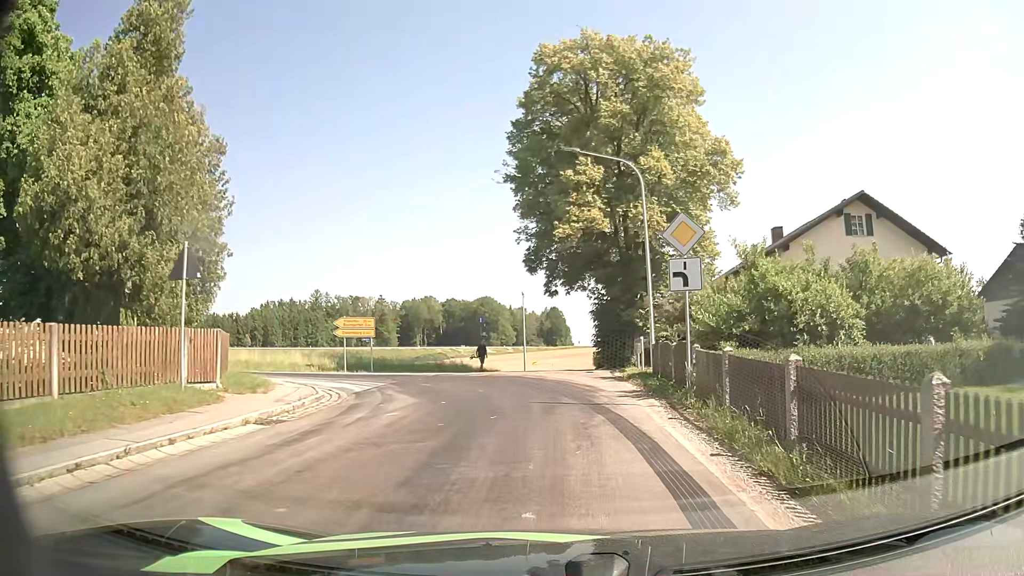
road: tertiary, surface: asphalt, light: Day
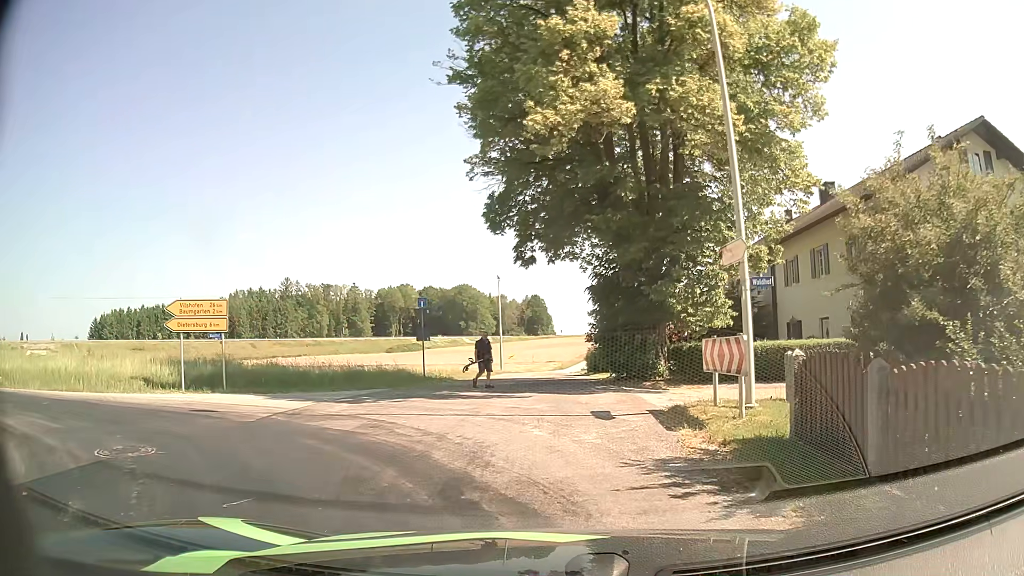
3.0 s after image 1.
(+0.5, +13.5) m; +2°
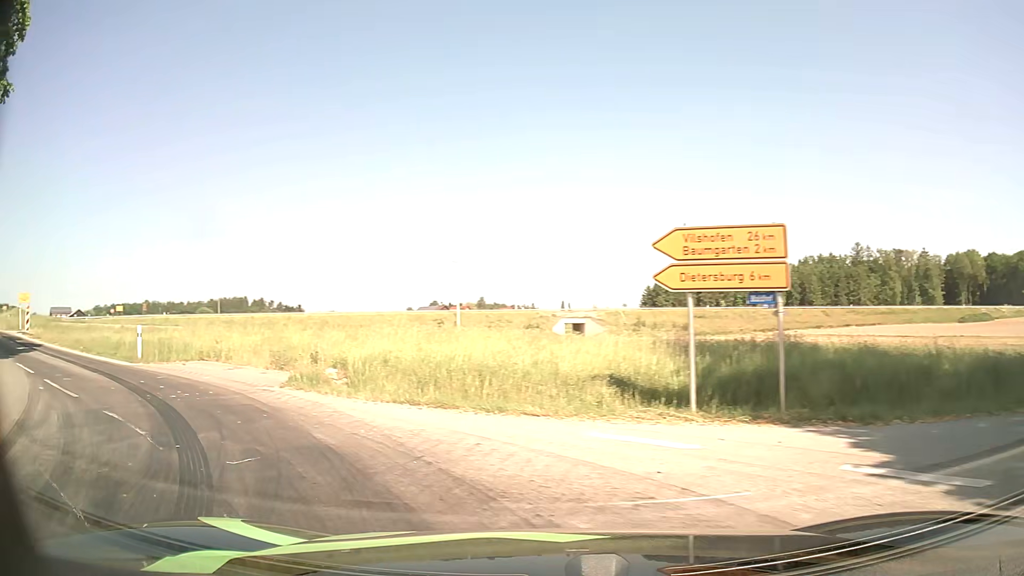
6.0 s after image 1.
(-3.1, +10.0) m; -49°
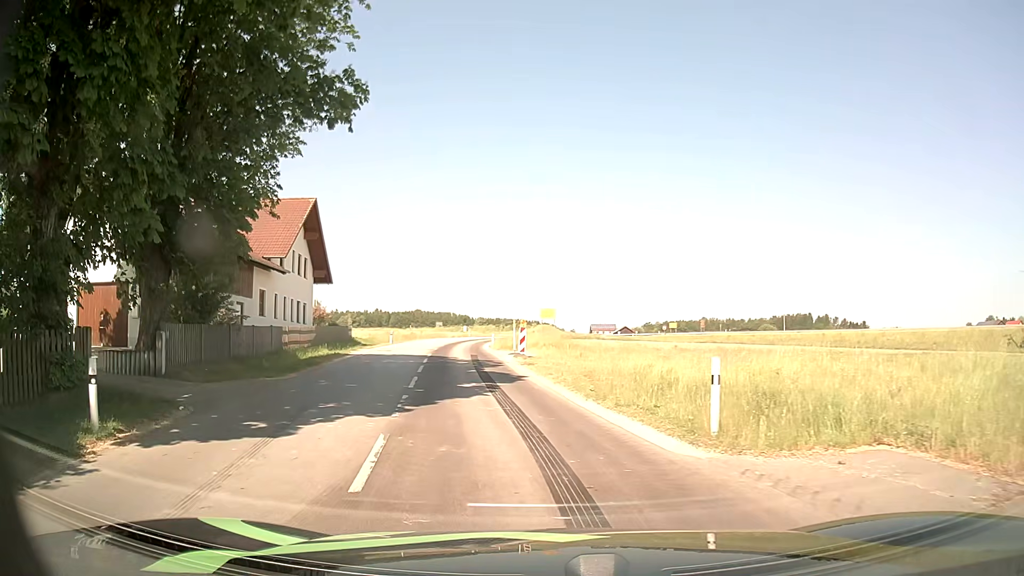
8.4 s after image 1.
(-5.0, +9.6) m; -48°
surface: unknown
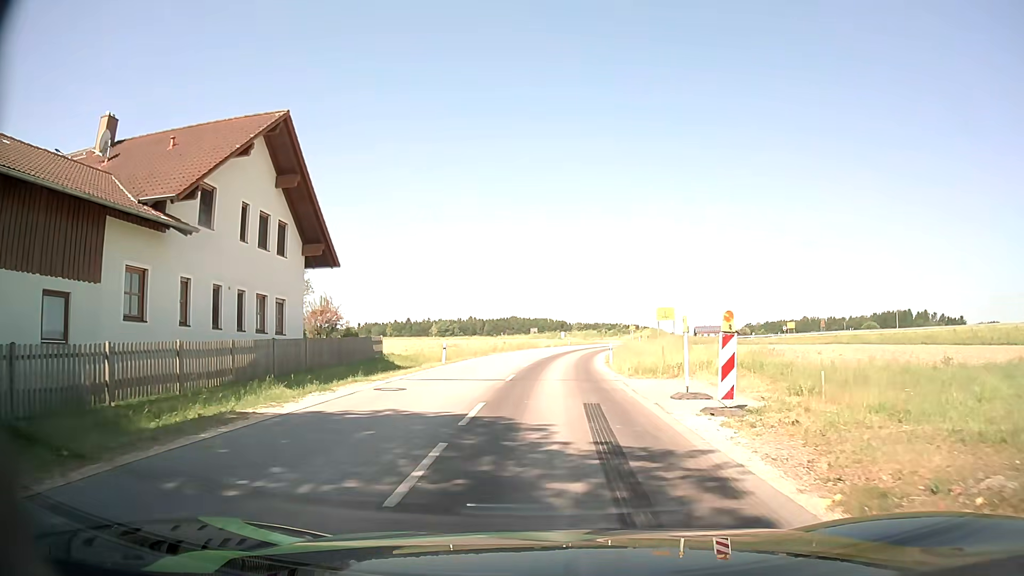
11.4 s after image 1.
(-2.0, +18.8) m; -8°
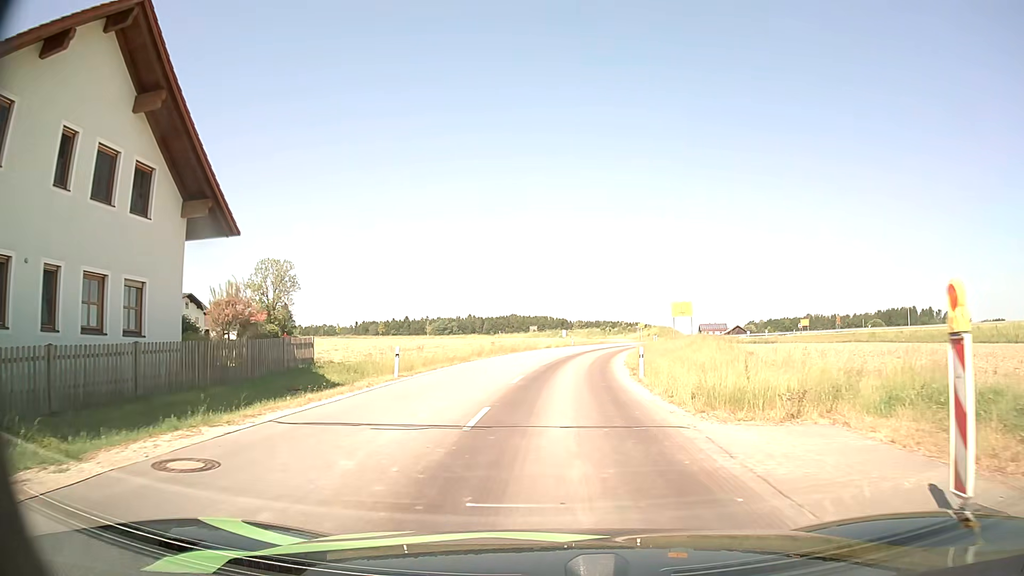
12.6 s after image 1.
(0.0, +9.5) m; 0°
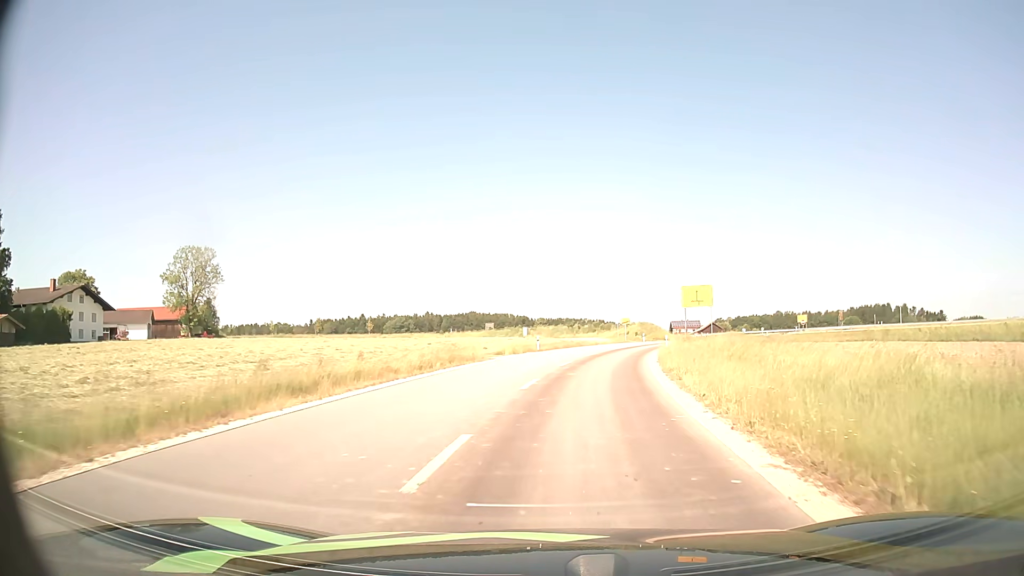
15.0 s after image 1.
(+0.4, +21.9) m; +3°
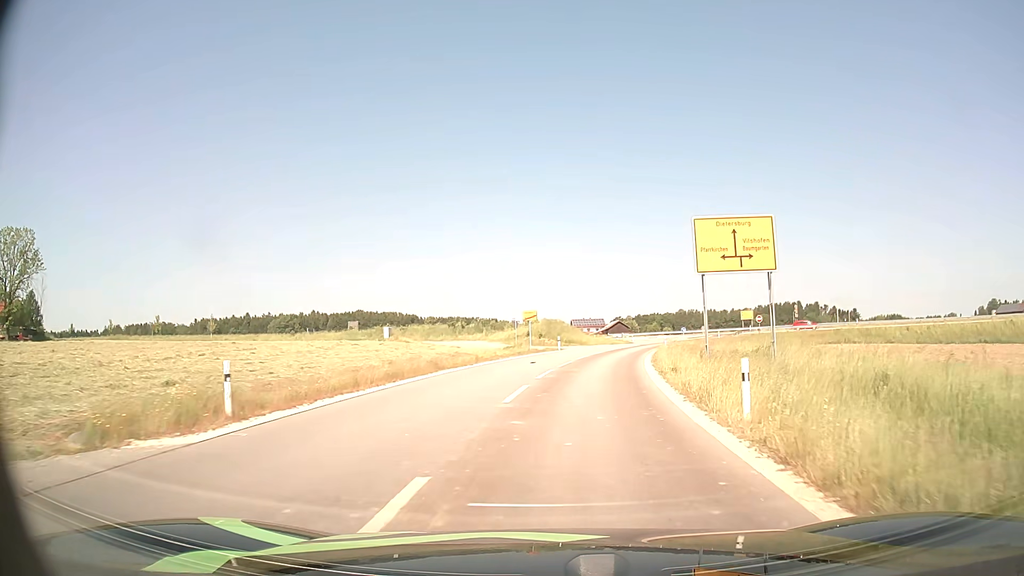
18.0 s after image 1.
(+2.3, +29.3) m; +9°
(0, +10) (+1, +20) (+2, +30) (+4, +40) (+6, +49) (+9, +59) (+12, +69) (+16, +78) (+21, +86) (+28, +93) m
